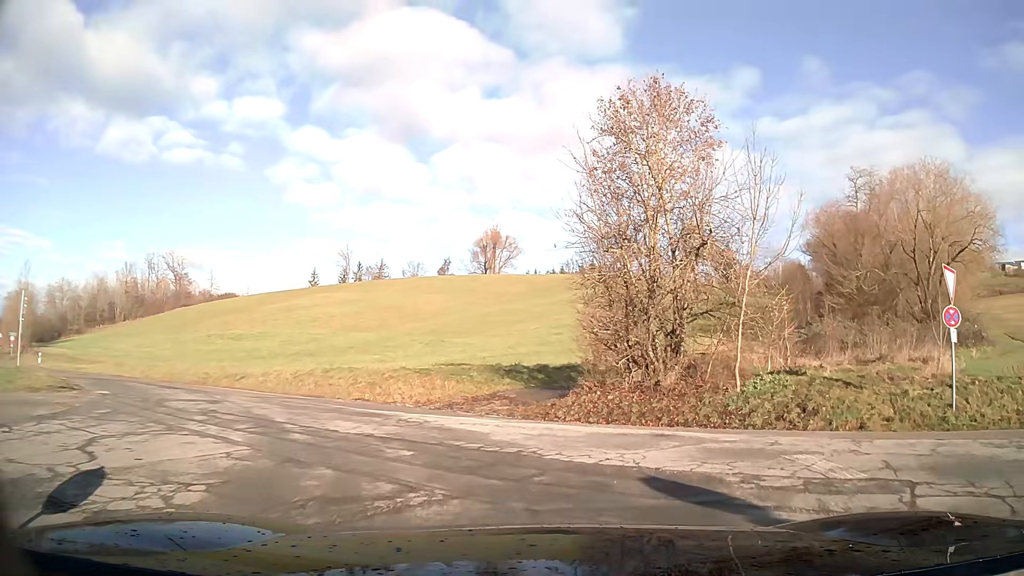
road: tertiary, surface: asphalt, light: Day
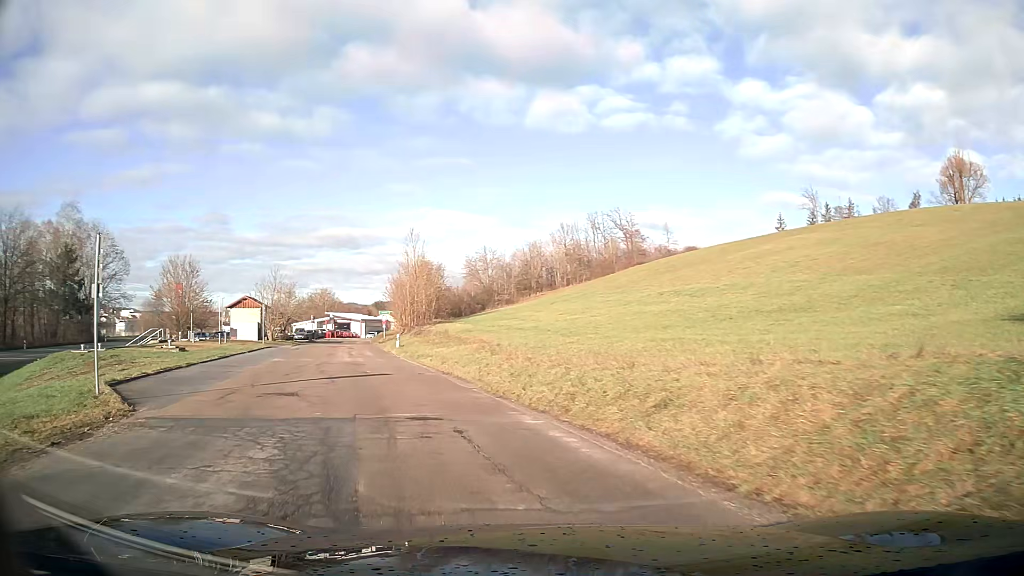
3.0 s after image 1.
(-6.0, +16.5) m; -40°
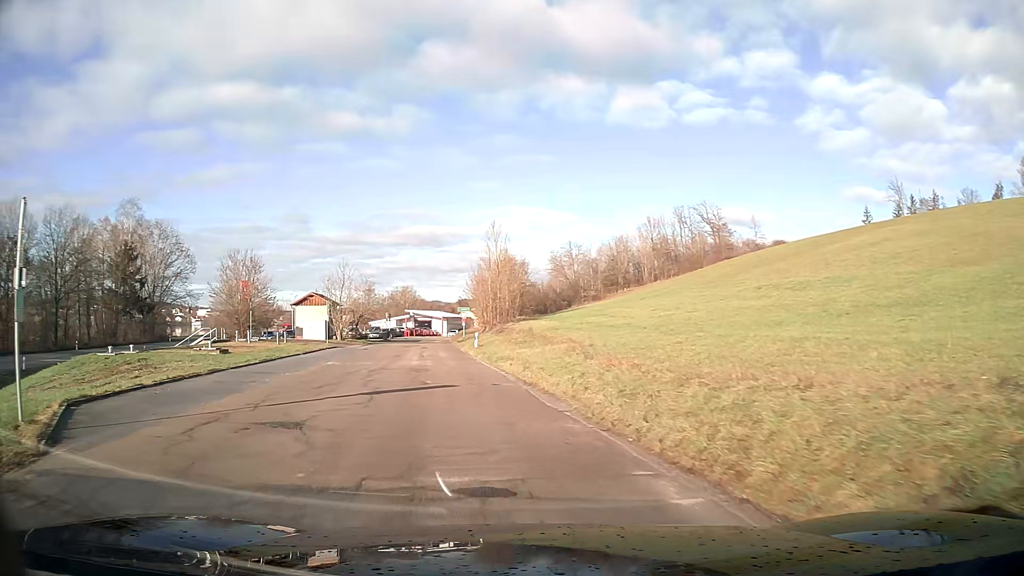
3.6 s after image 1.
(-0.3, +4.6) m; -7°
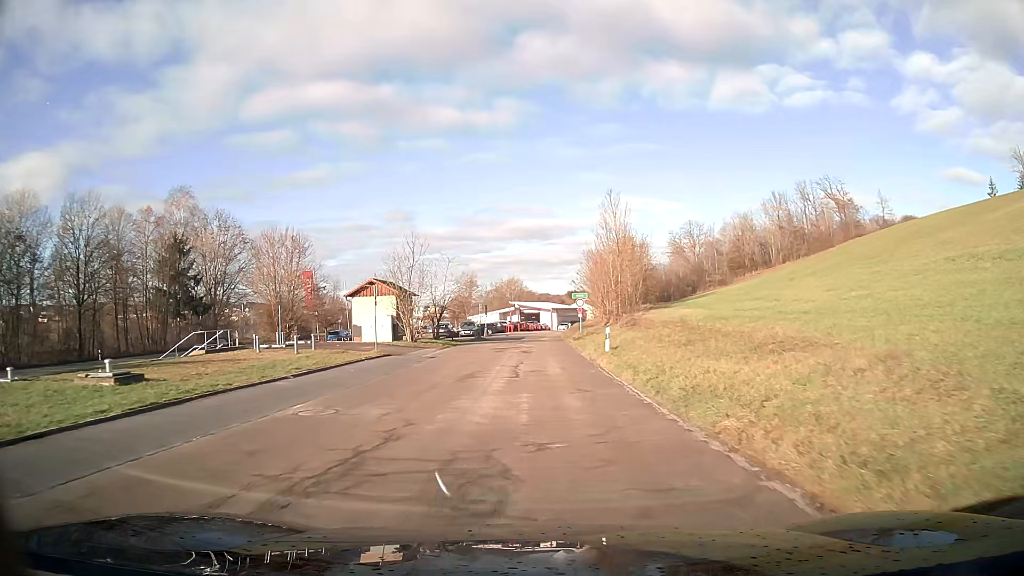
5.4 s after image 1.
(-1.3, +15.9) m; -7°
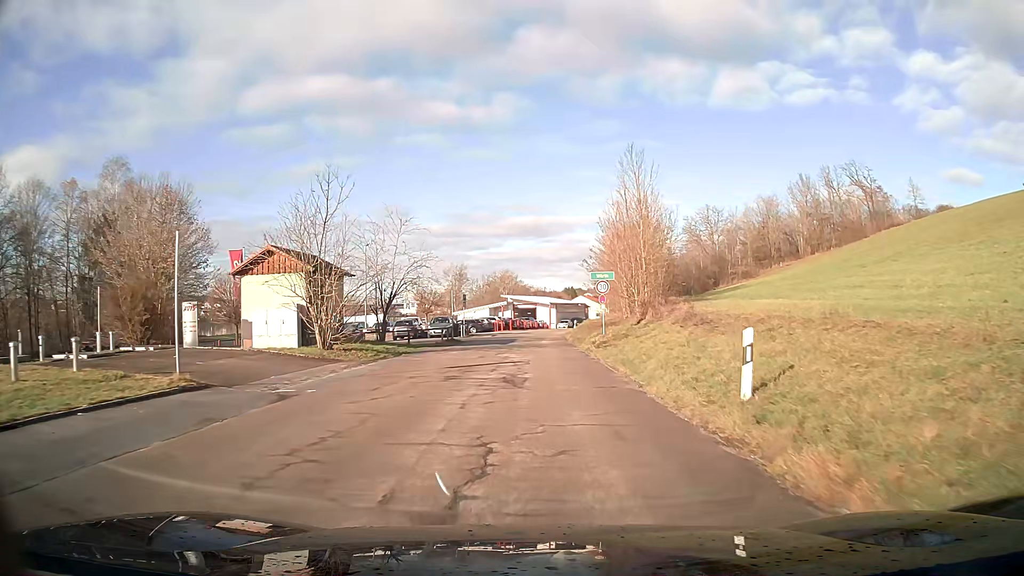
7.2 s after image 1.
(+0.1, +17.3) m; 0°
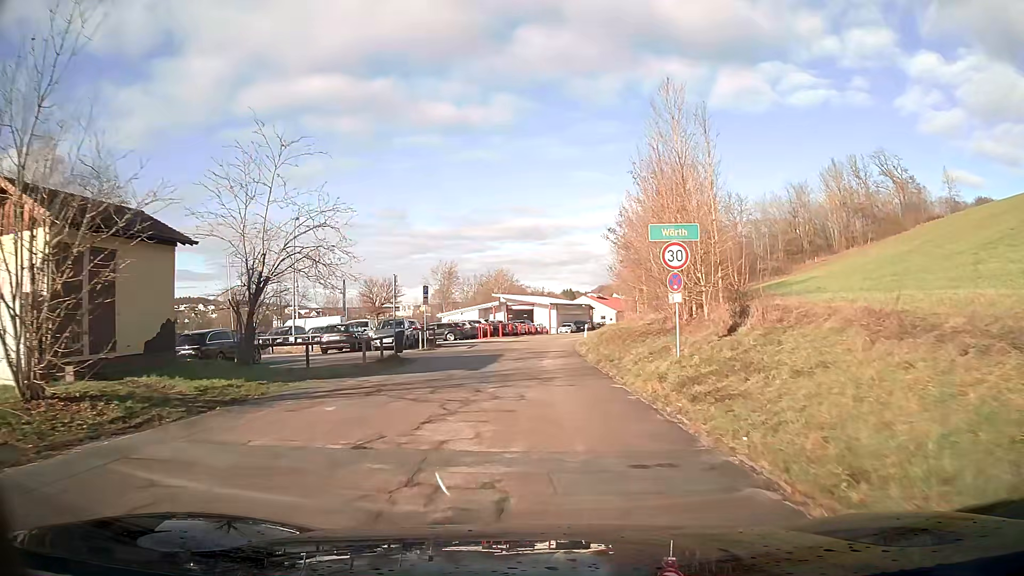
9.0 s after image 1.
(0.0, +15.9) m; 0°
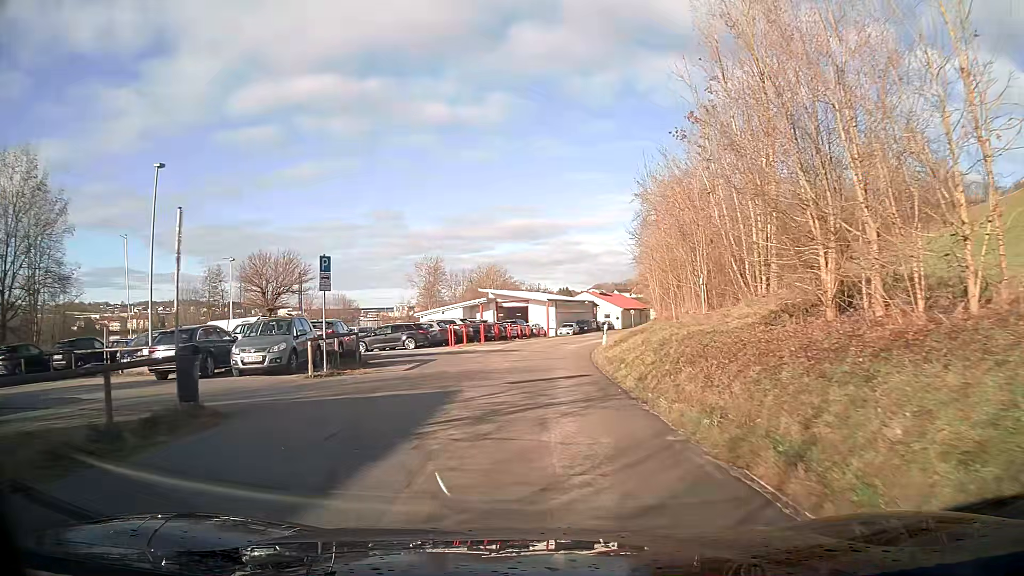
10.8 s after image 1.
(+0.1, +15.0) m; 0°
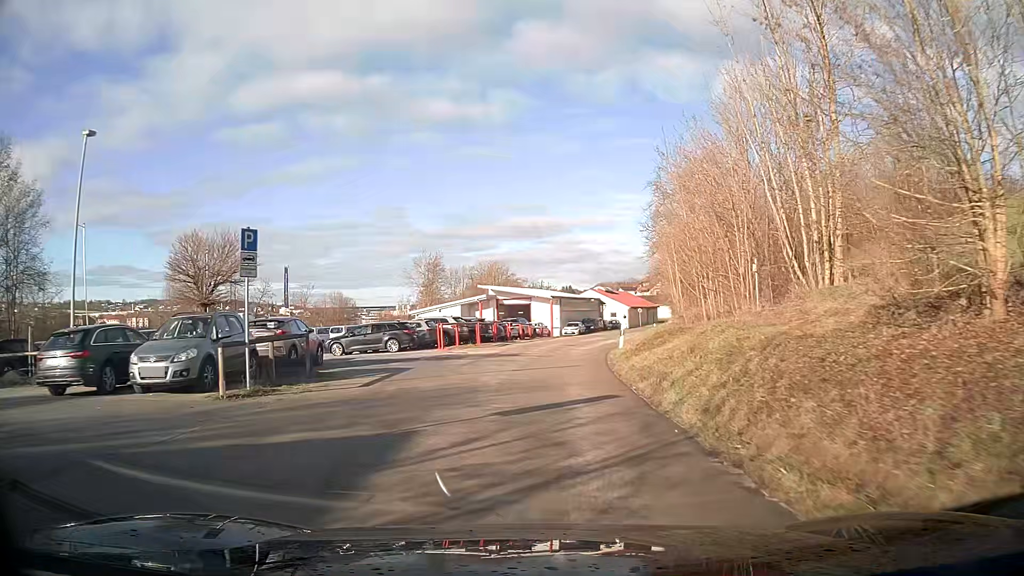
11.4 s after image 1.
(0.0, +5.1) m; 0°
(0, +10) (+1, +20) (+2, +30) (+3, +40) (+6, +50) (+8, +59) (+11, +69) (+14, +78) (+17, +88) (+21, +97) m
